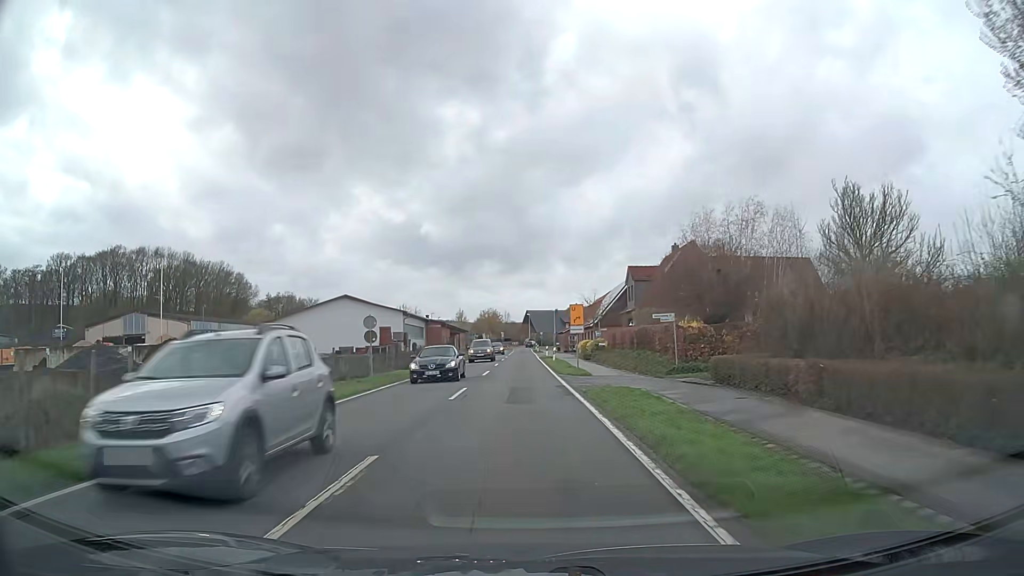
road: secondary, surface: asphalt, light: Day
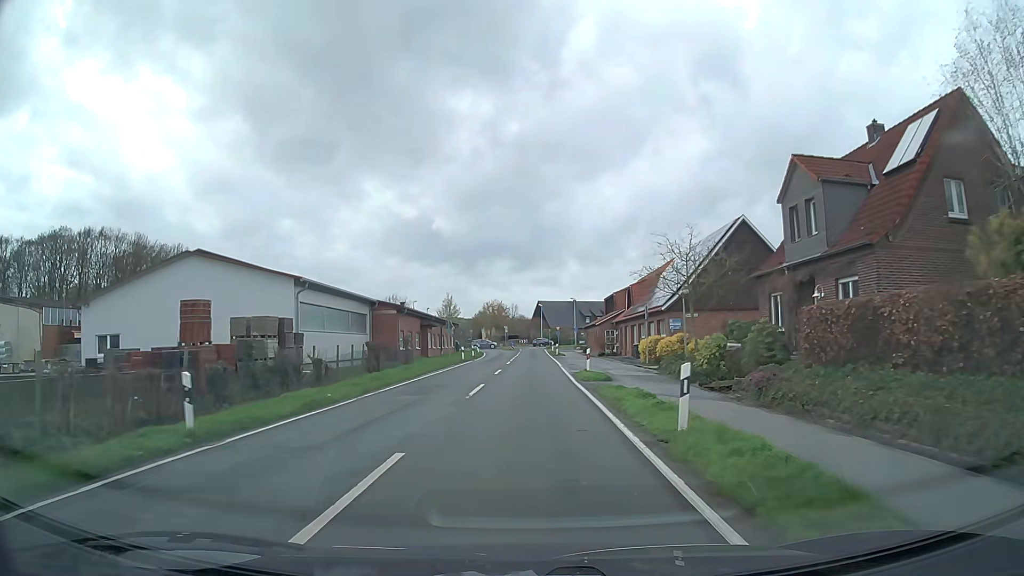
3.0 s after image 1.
(-0.5, +35.4) m; -1°
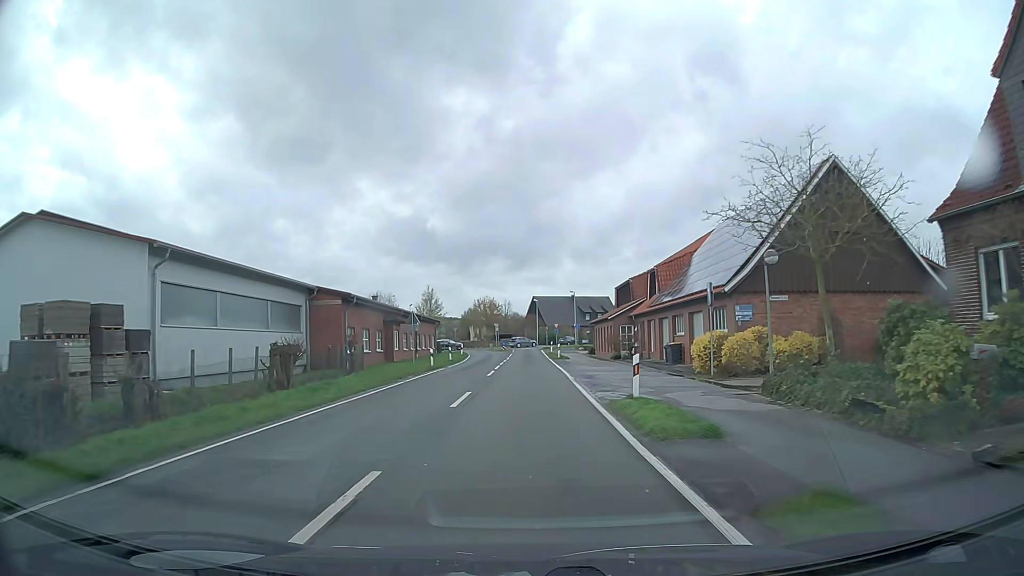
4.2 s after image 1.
(+0.1, +14.0) m; +1°
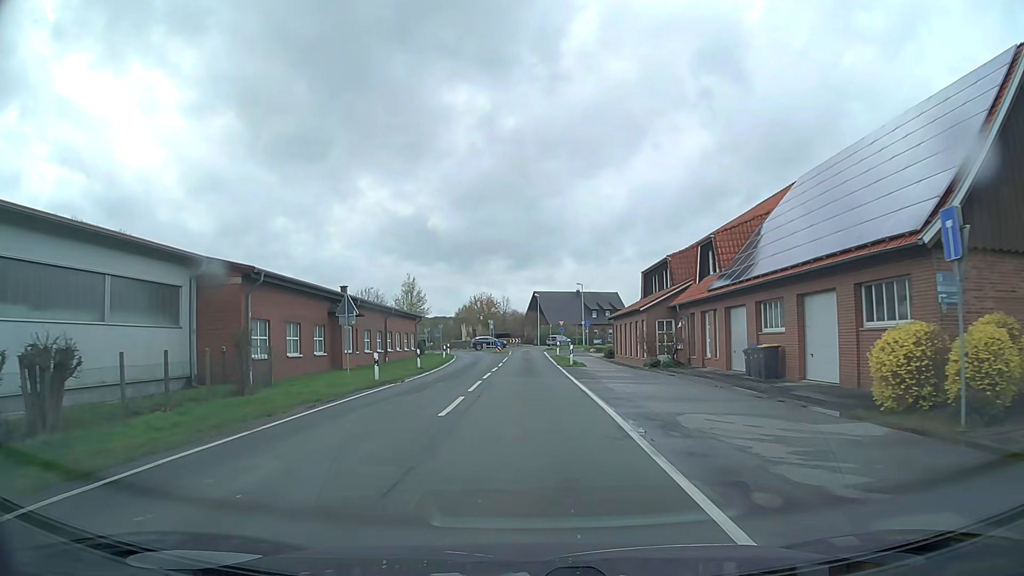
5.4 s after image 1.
(0.0, +14.0) m; 0°
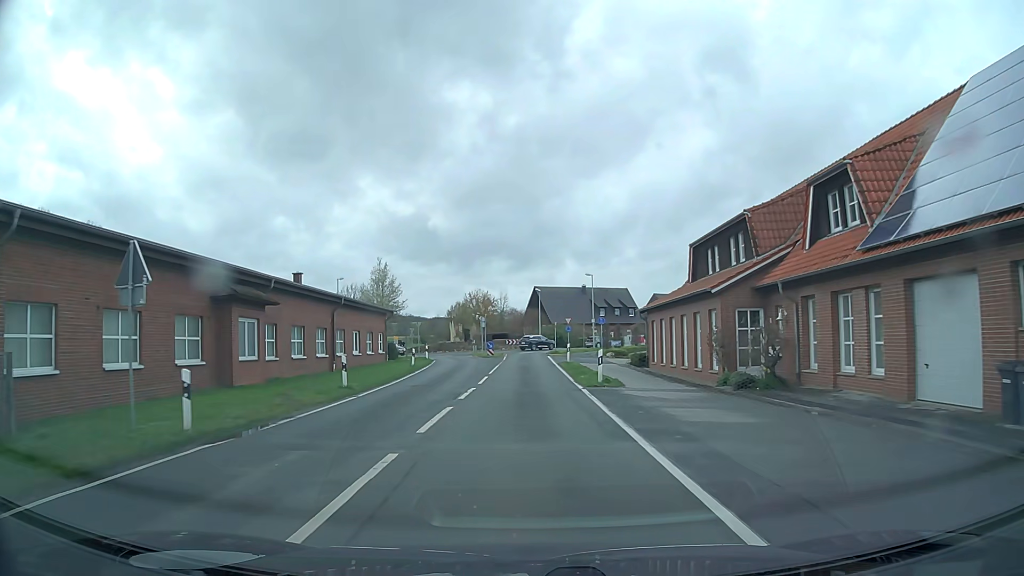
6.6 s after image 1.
(0.0, +14.0) m; 0°
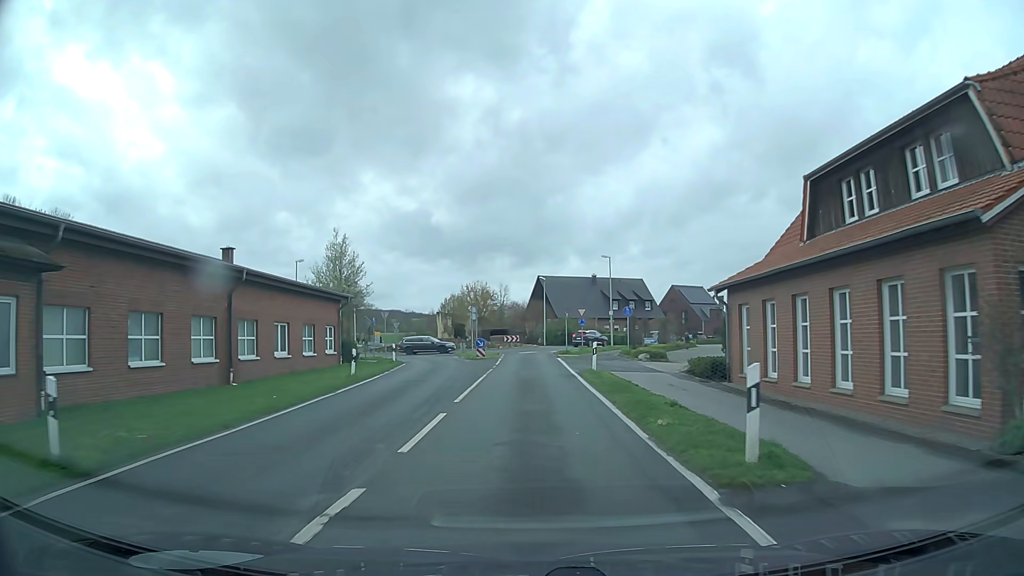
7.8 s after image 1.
(-0.1, +13.8) m; 0°
